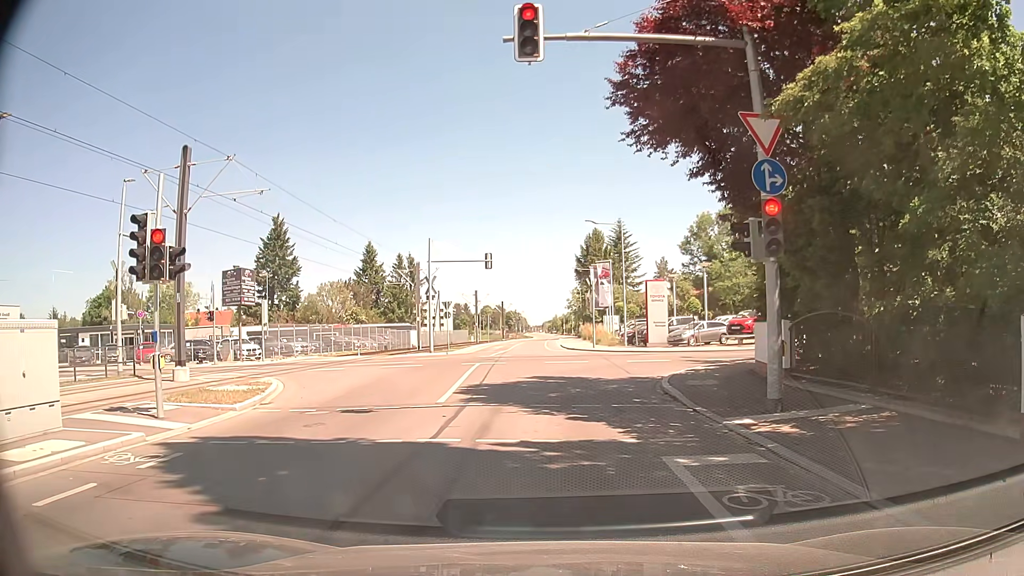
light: Day
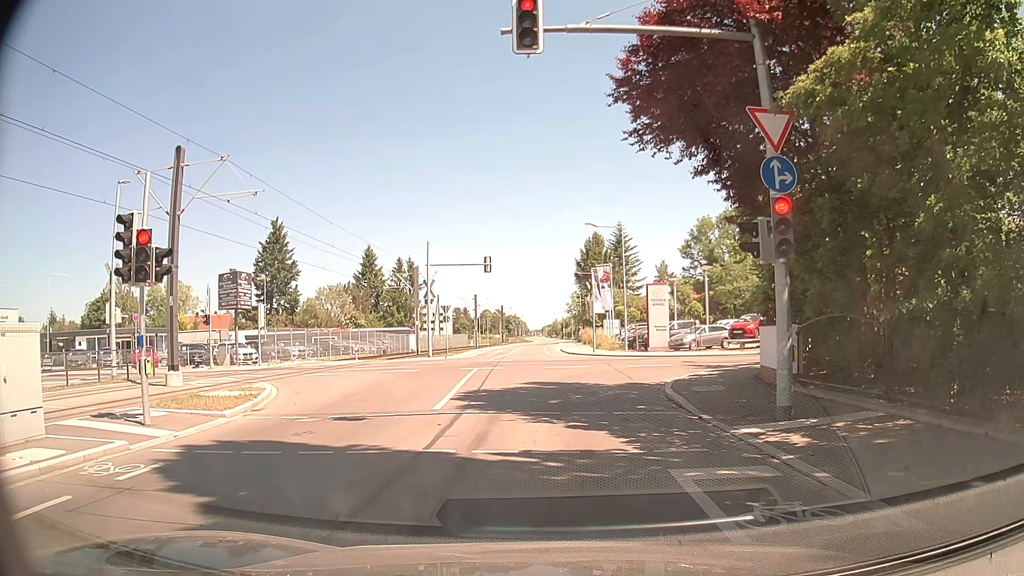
(0.0, +0.5) m; 0°
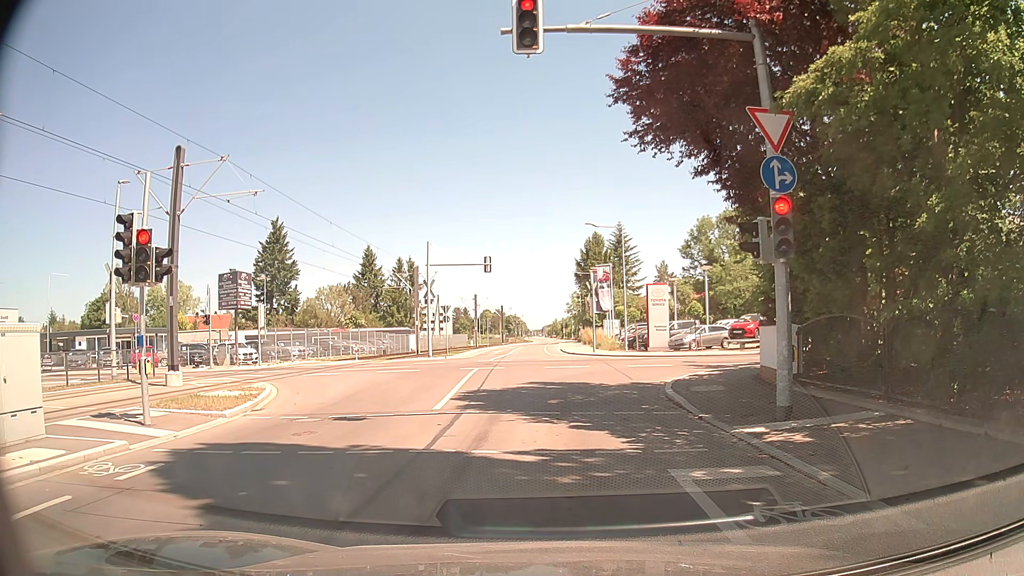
(0.0, 0.0) m; 0°
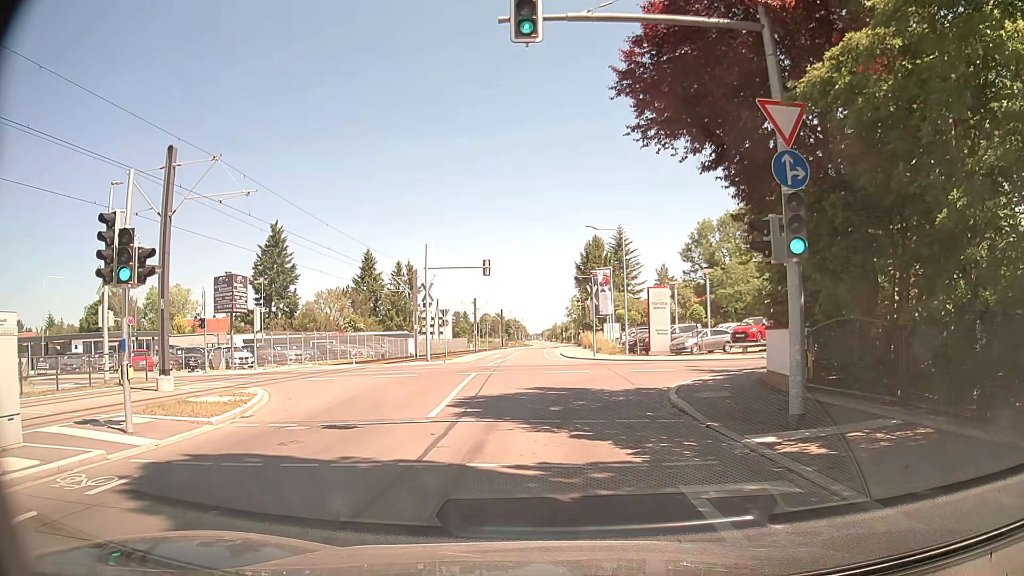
(0.0, +0.6) m; 0°
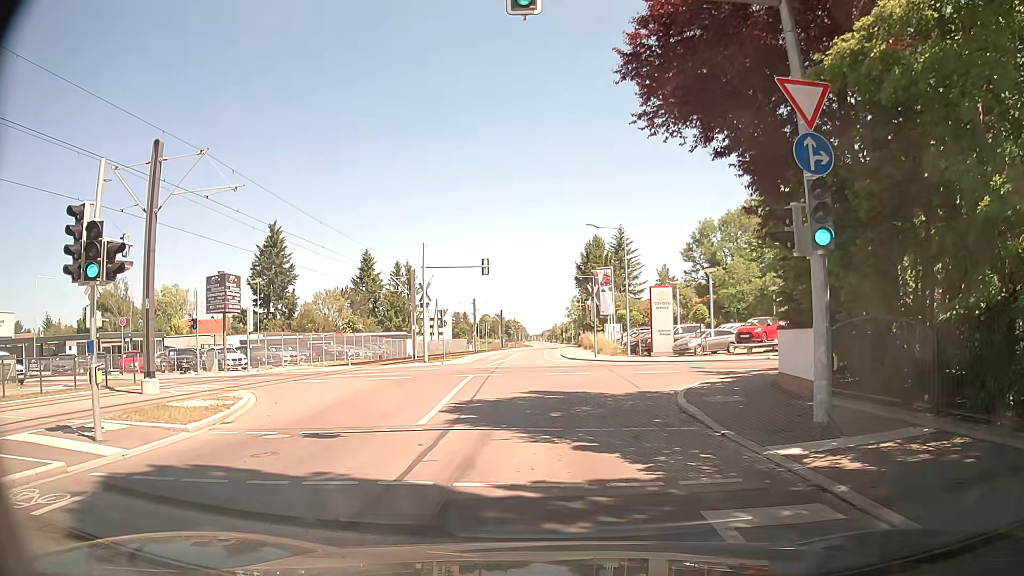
(0.0, +1.0) m; -2°
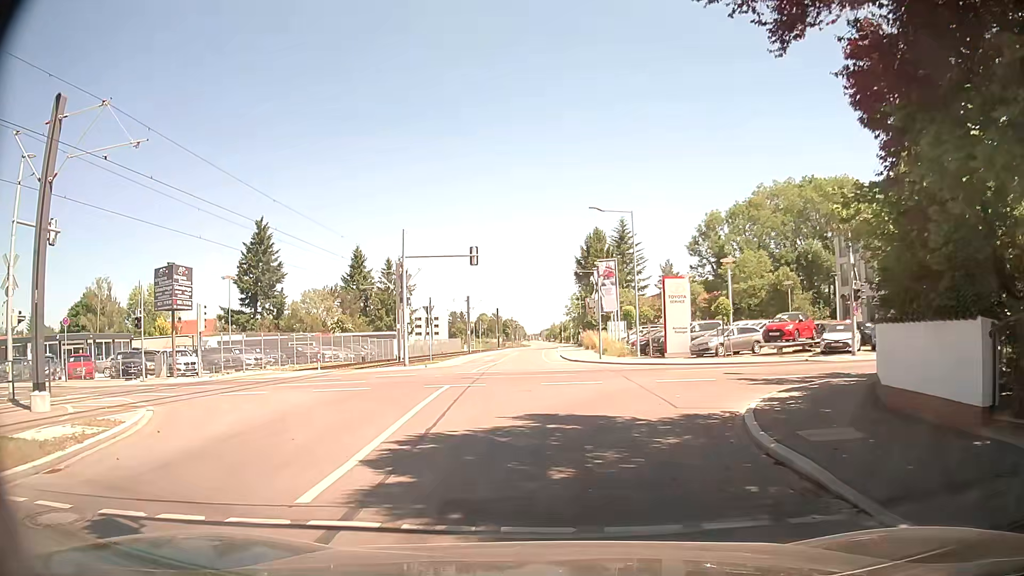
(0.0, +5.7) m; +1°
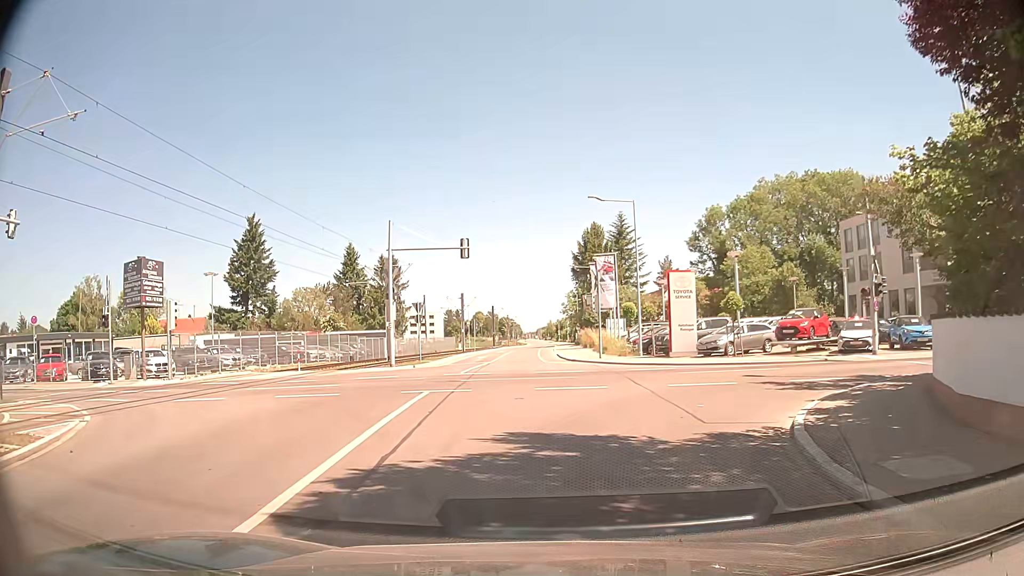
(-0.1, +2.5) m; 0°
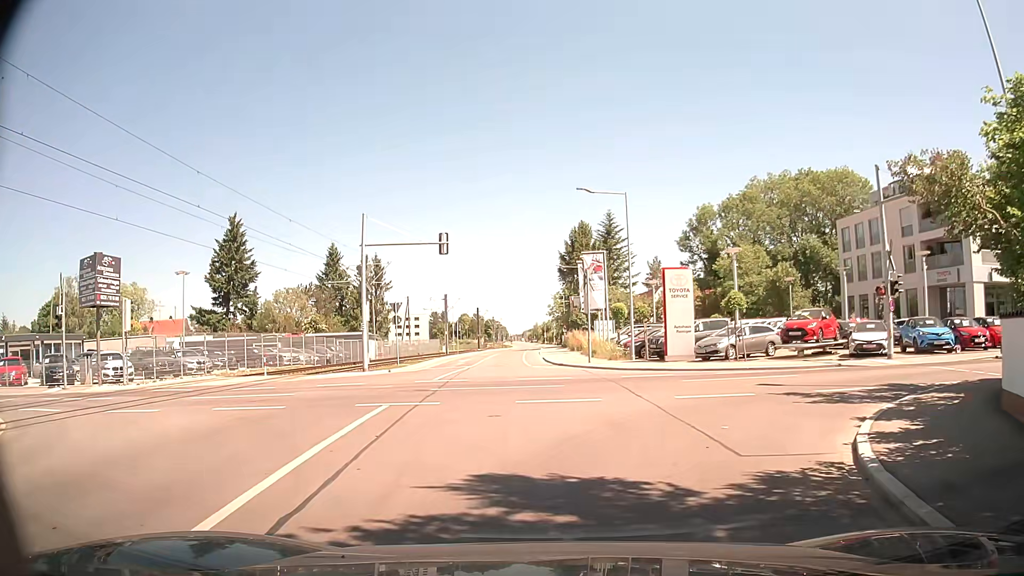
(0.0, +2.6) m; 0°
(+2, +10) (+9, +16) (+18, +18) (+28, +20) (+38, +21) (+48, +24) (+57, +27) (+67, +31) (+76, +35) (+85, +39) m
